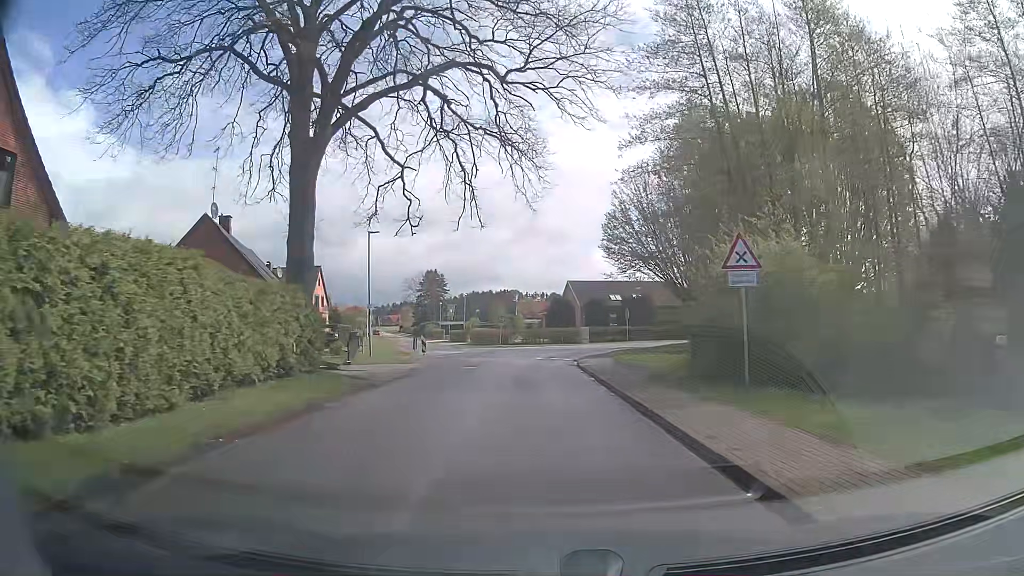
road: unclassified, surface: asphalt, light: Day
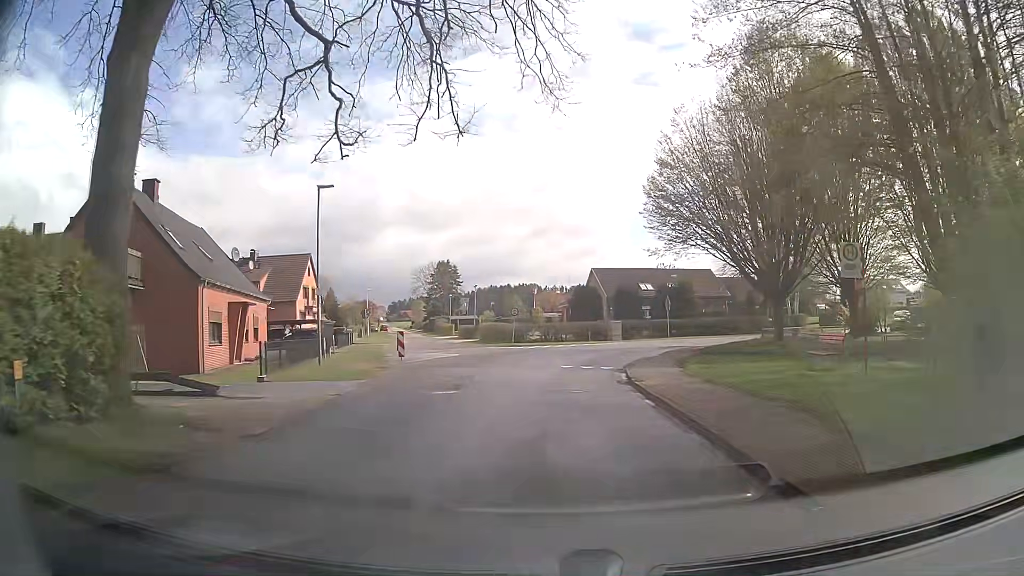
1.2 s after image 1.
(-0.2, +10.9) m; -2°
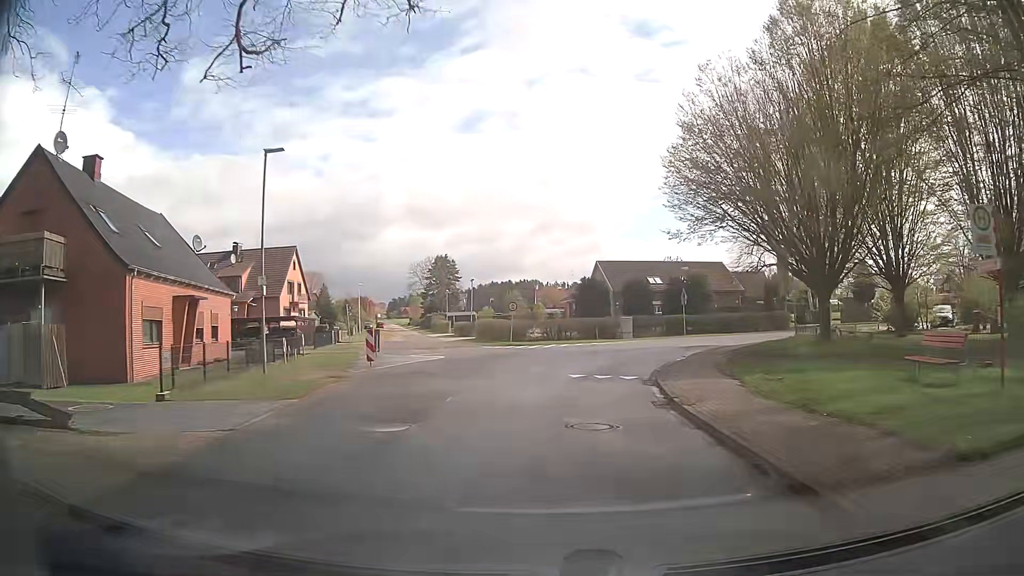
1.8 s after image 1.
(0.0, +5.2) m; 0°
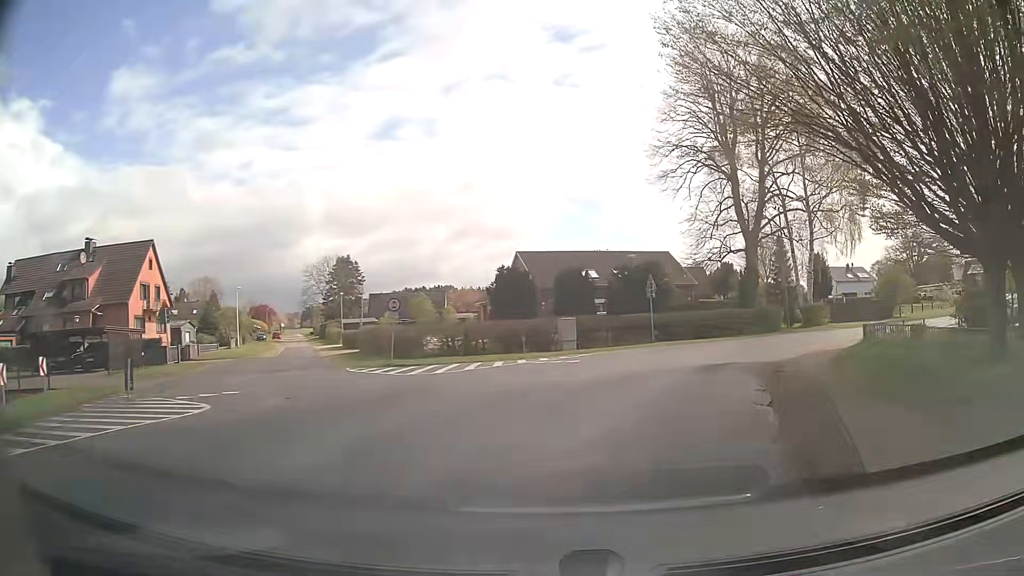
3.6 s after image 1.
(+0.5, +14.7) m; +5°
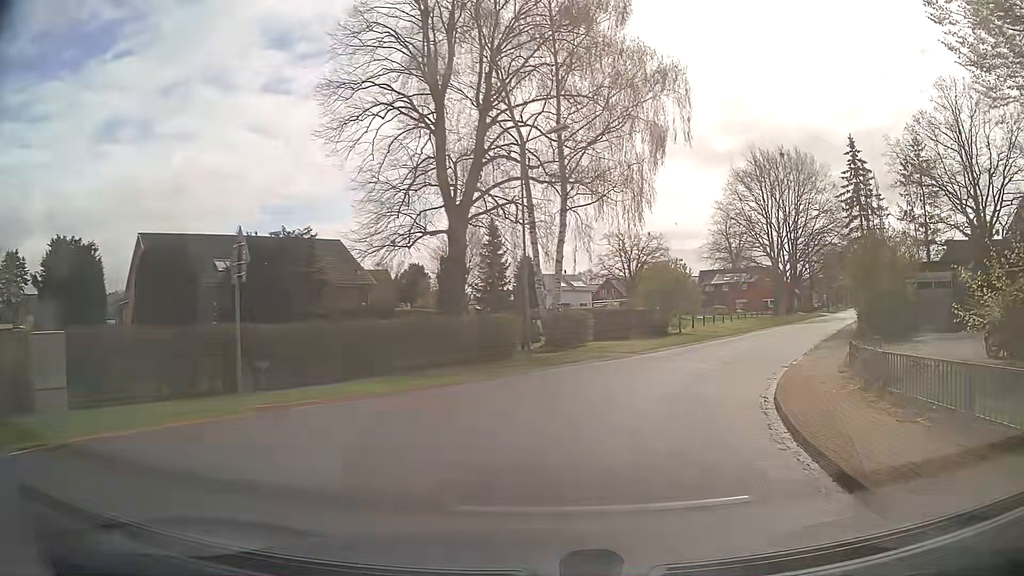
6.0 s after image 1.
(+4.4, +18.0) m; +27°
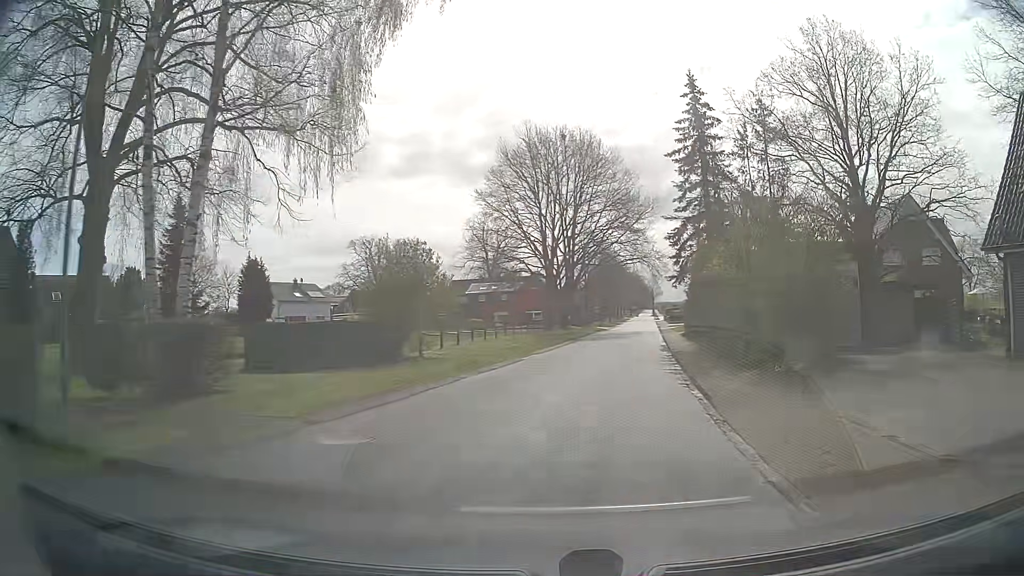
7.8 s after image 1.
(+2.7, +14.1) m; +21°
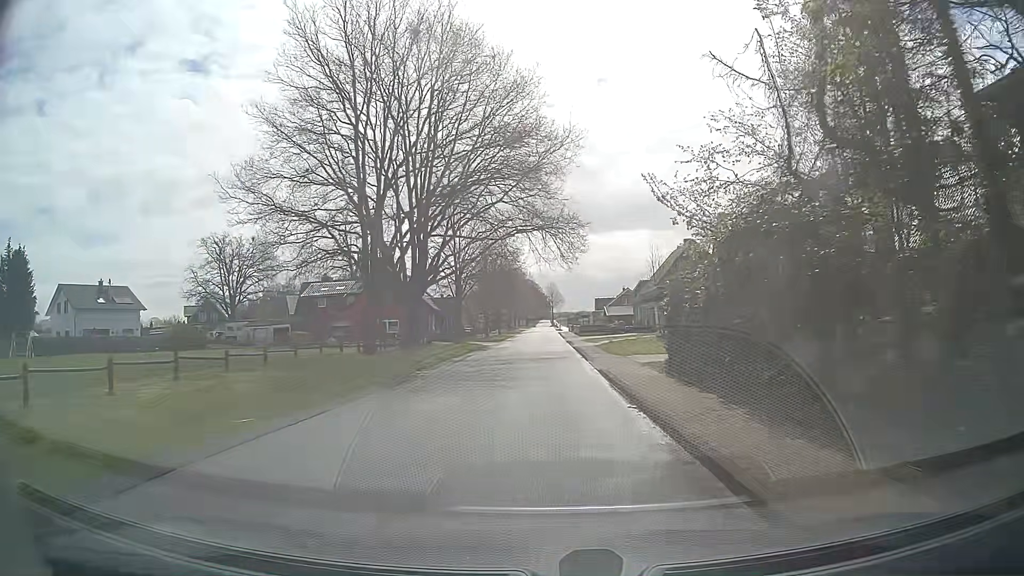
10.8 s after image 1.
(+3.5, +26.7) m; +9°
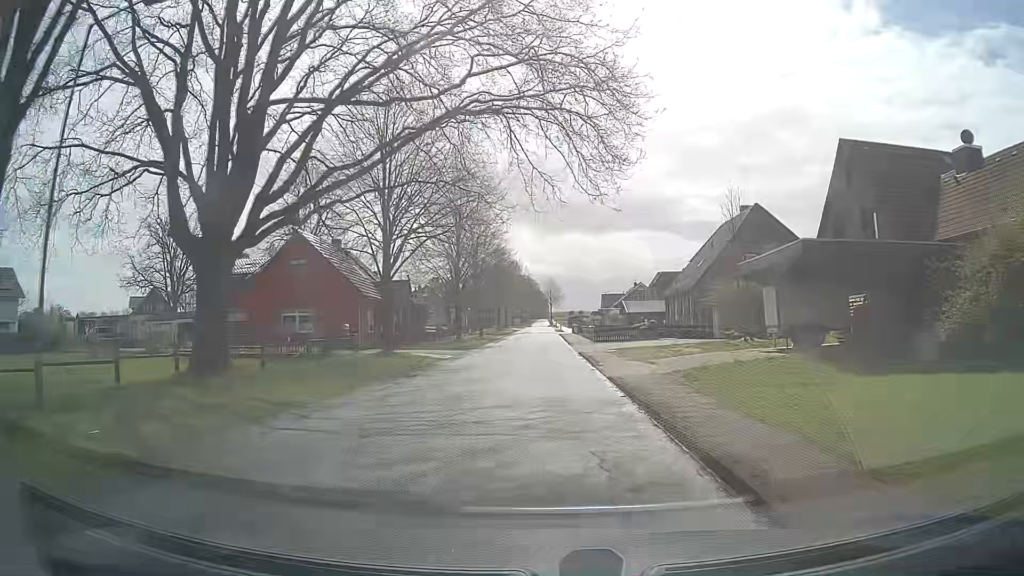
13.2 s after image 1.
(+0.3, +22.7) m; +1°
(0, +10) (0, +20) (0, +30) (0, +40) (0, +50) (0, +60) (0, +70) (0, +80) (0, +90) (0, +100) m
